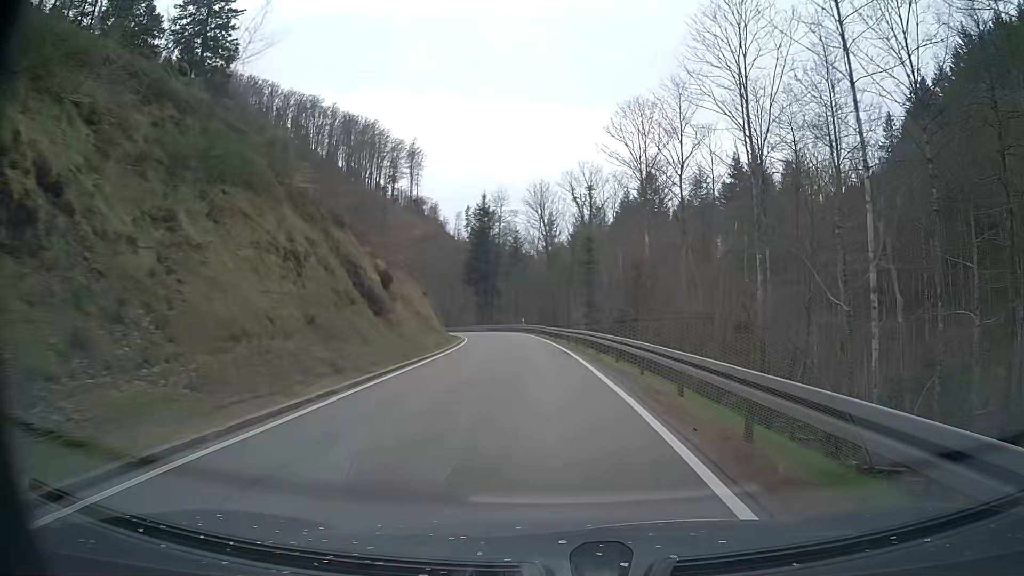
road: tertiary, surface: asphalt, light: Day
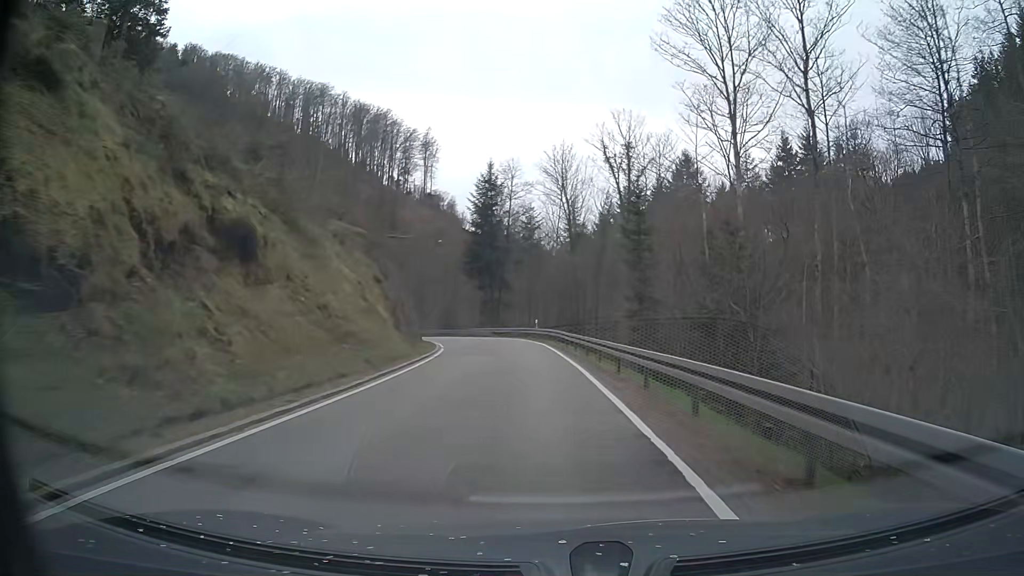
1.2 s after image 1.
(-0.1, +18.3) m; -2°
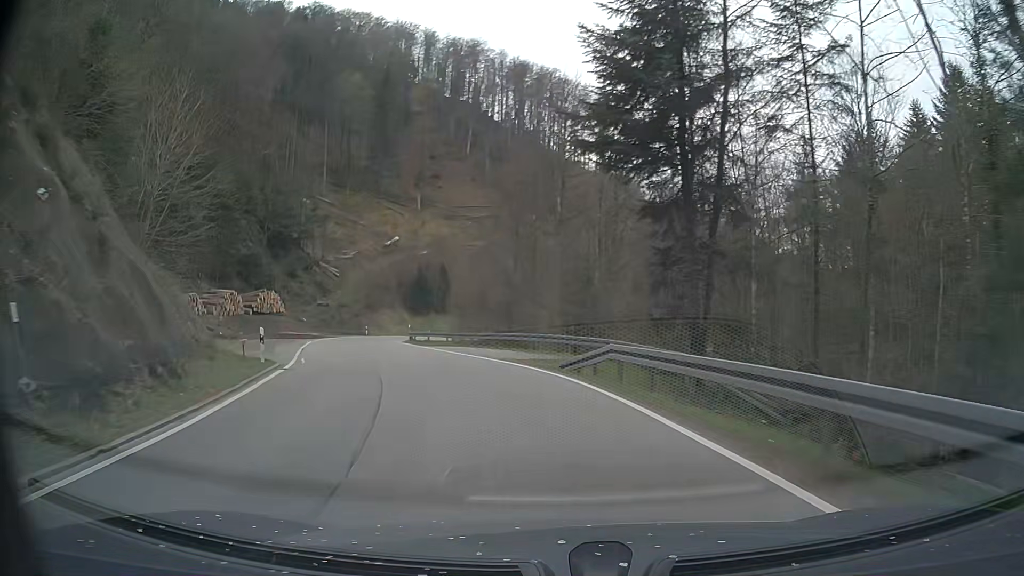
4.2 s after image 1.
(-3.5, +46.3) m; -14°
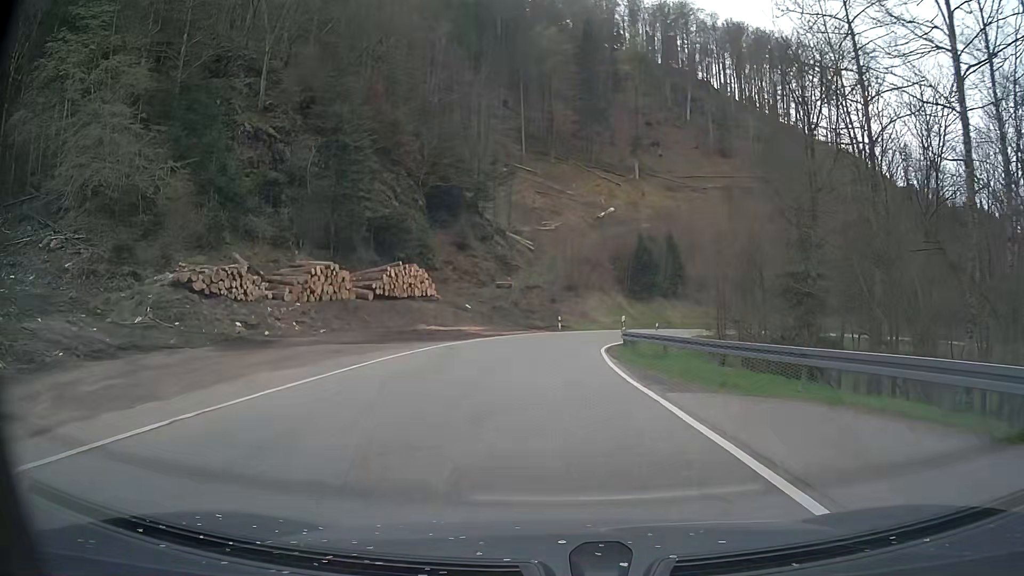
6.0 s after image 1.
(-5.2, +25.2) m; -20°
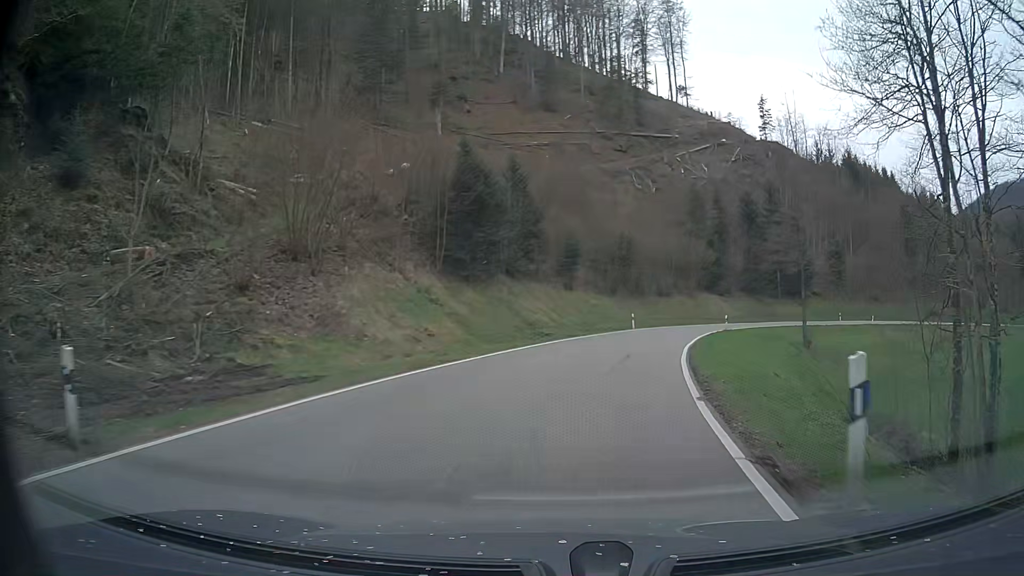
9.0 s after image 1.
(+2.9, +40.8) m; +17°
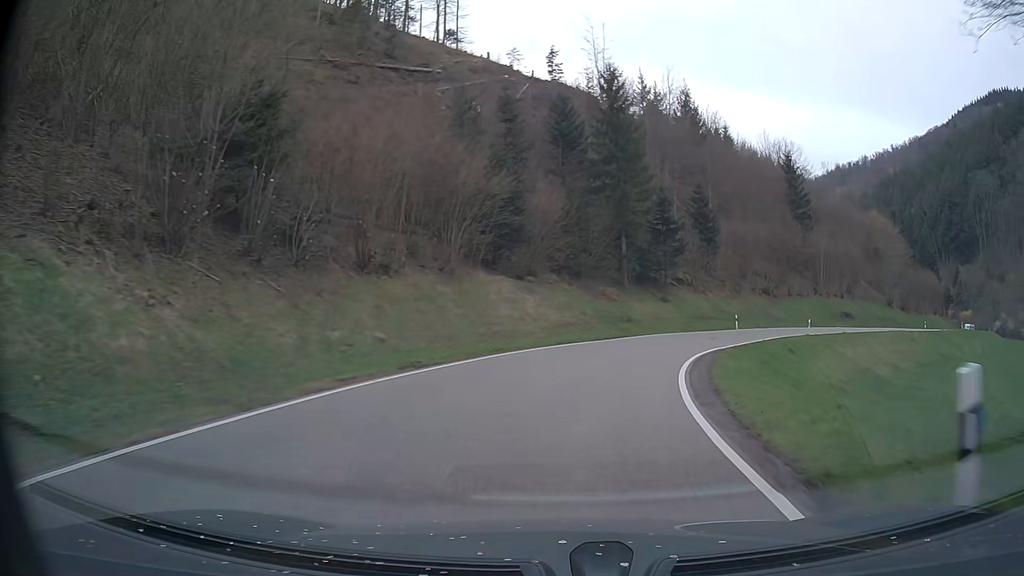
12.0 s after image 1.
(+8.4, +44.2) m; +20°
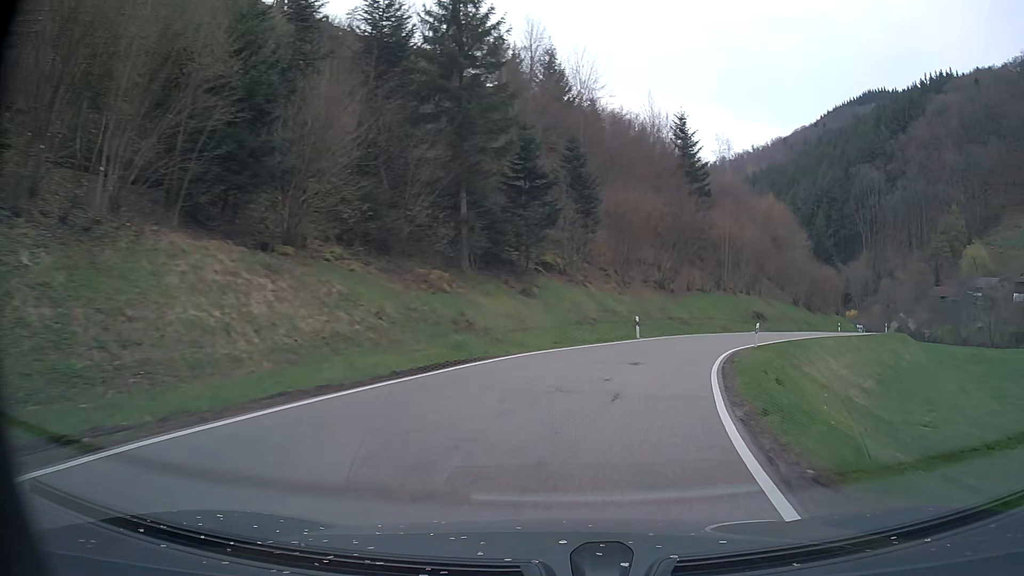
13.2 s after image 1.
(+1.9, +17.9) m; +13°
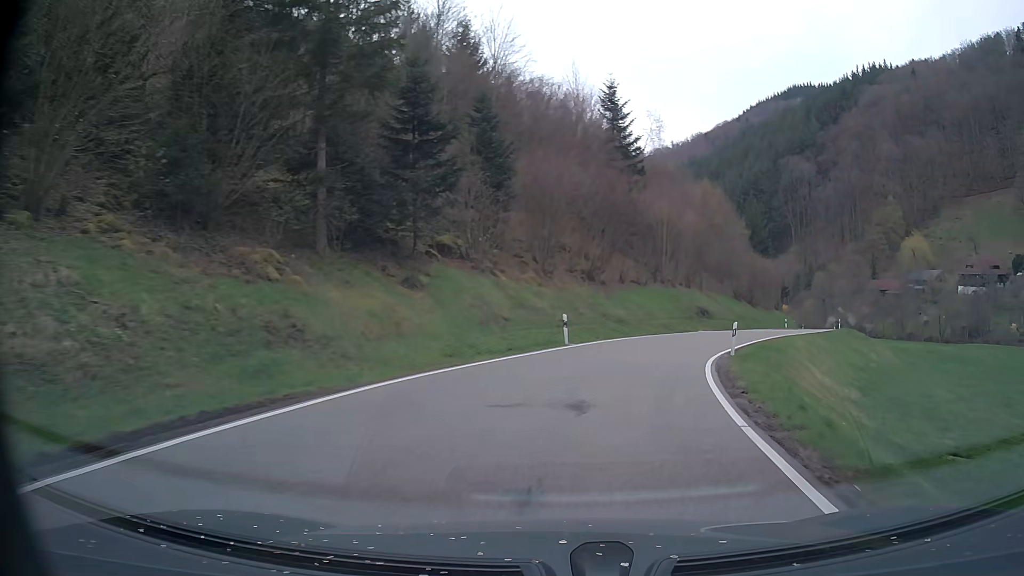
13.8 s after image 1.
(+0.6, +8.9) m; +7°
(+1, +10) (+3, +20) (+6, +29) (+10, +38) (+15, +47) (+21, +55) (+26, +64) (+31, +72) (+36, +81) (+40, +90) m
